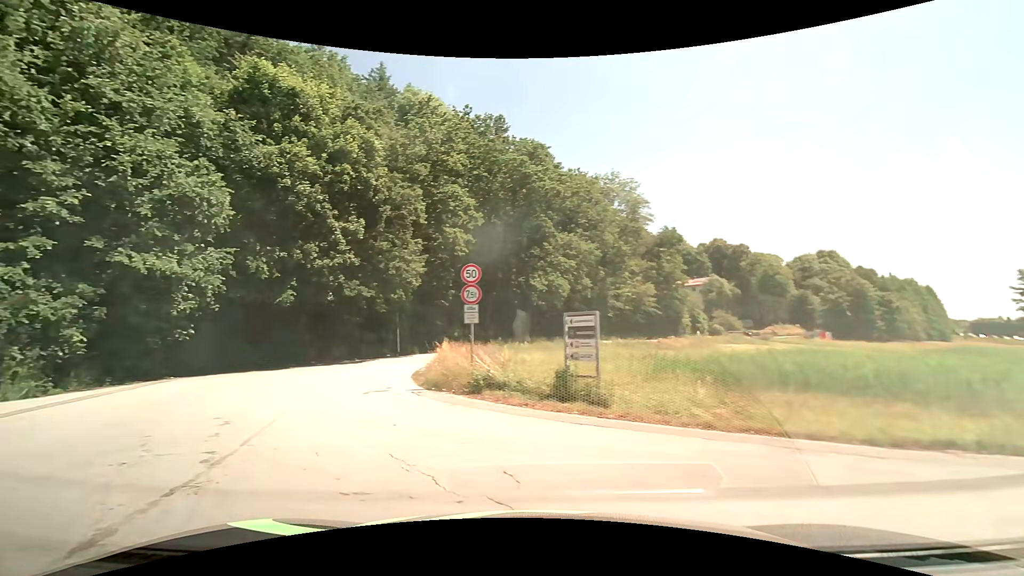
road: tertiary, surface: asphalt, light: Day
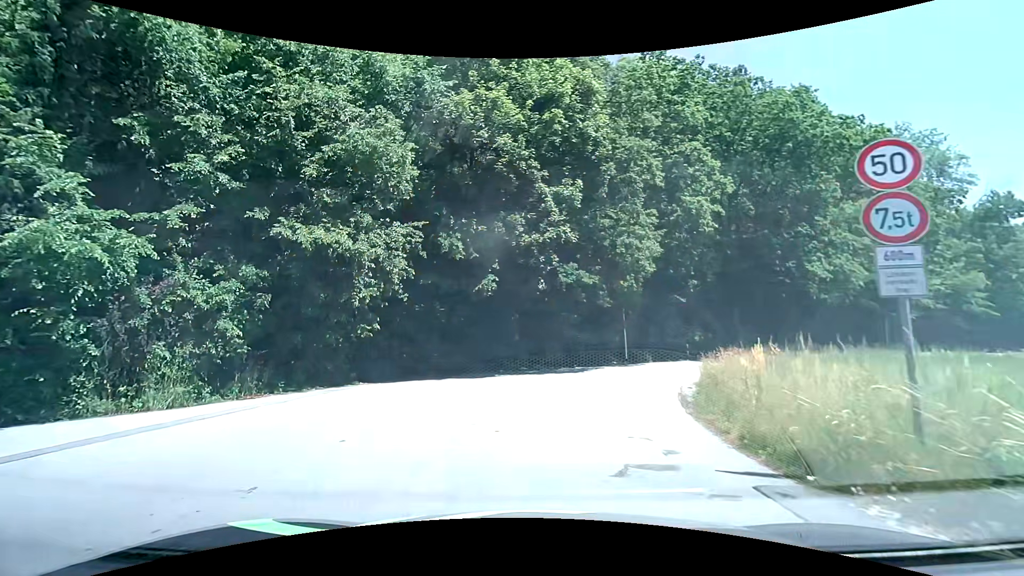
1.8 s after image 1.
(-2.2, +8.4) m; -22°
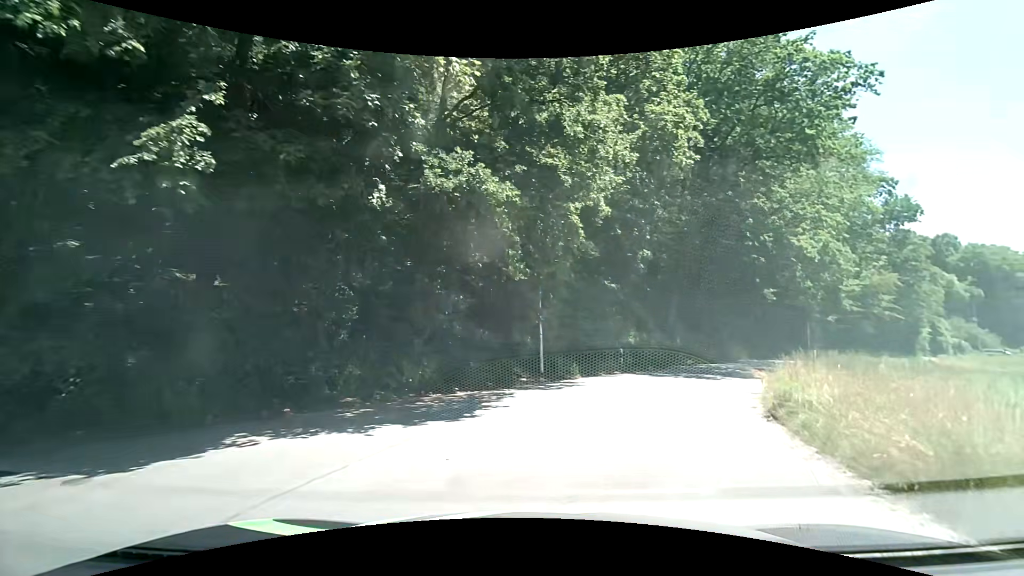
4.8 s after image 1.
(+0.7, +13.8) m; +13°
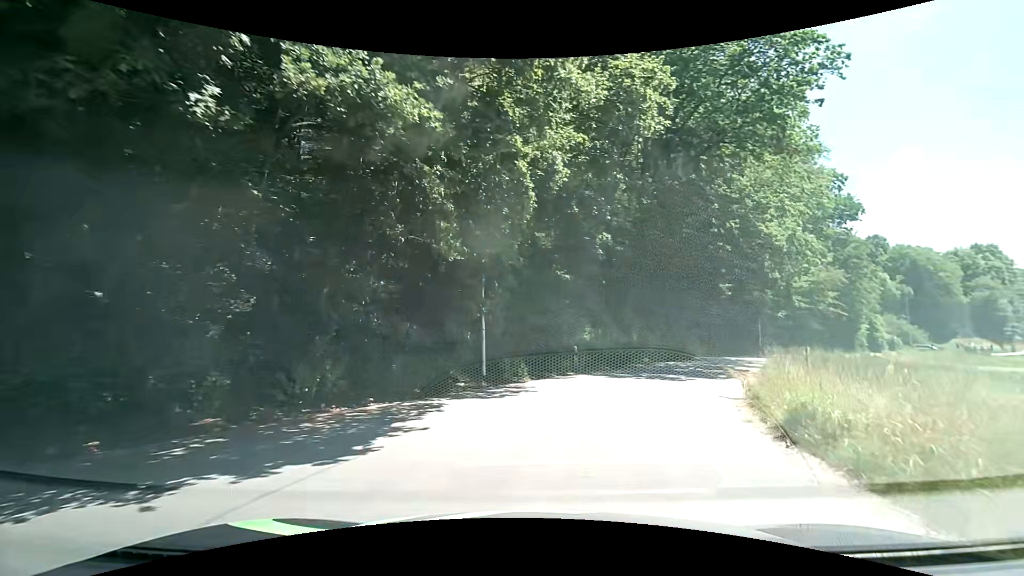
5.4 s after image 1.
(+0.1, +3.2) m; +5°
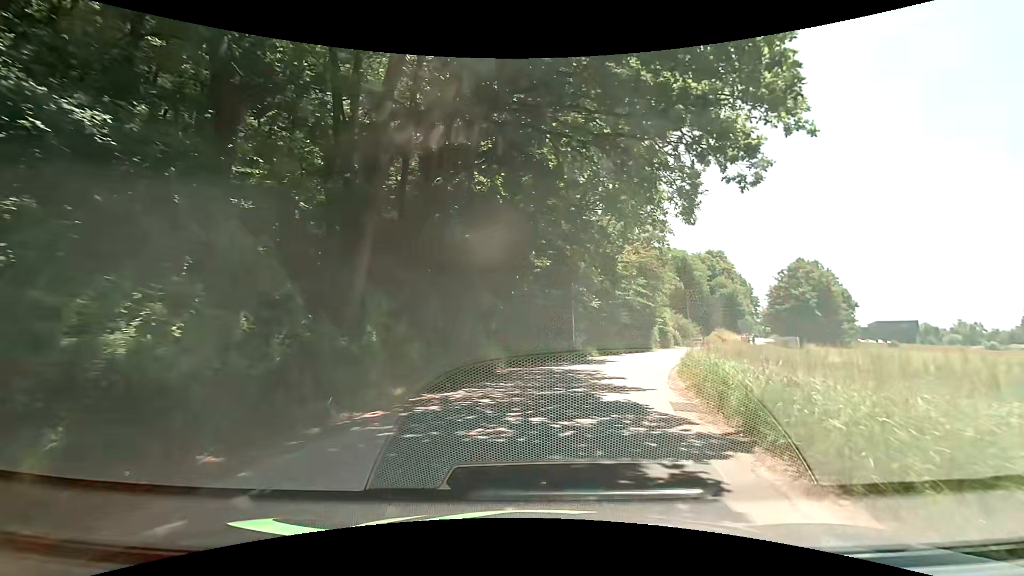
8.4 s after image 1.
(+4.1, +18.0) m; +24°
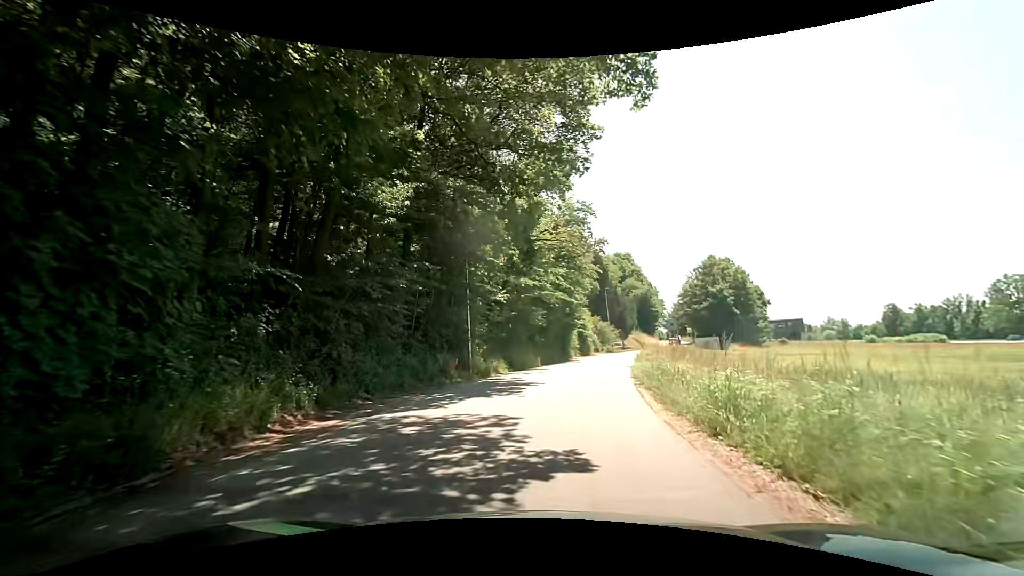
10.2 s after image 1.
(+1.4, +12.2) m; +10°
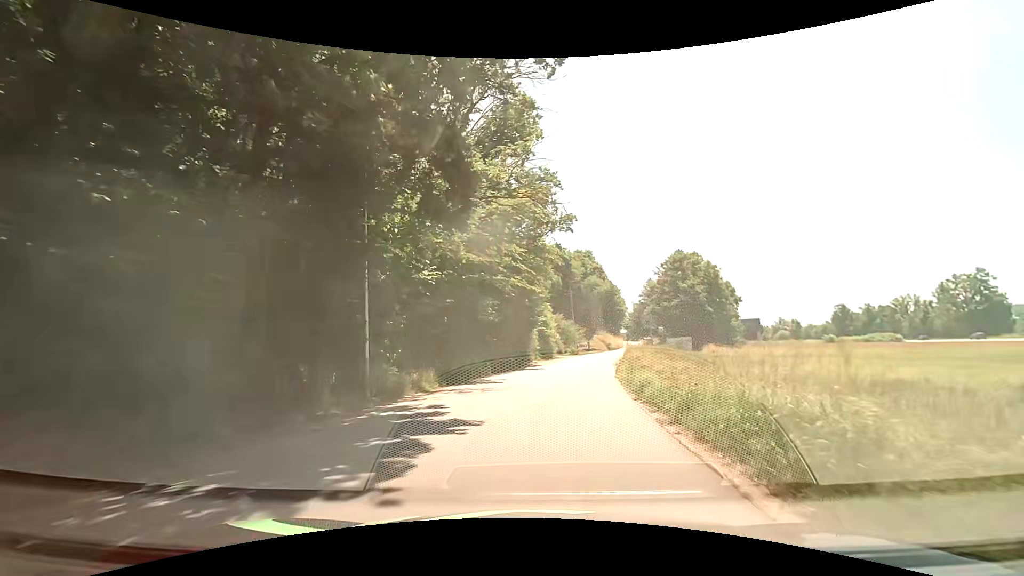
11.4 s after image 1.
(+0.4, +8.9) m; +5°
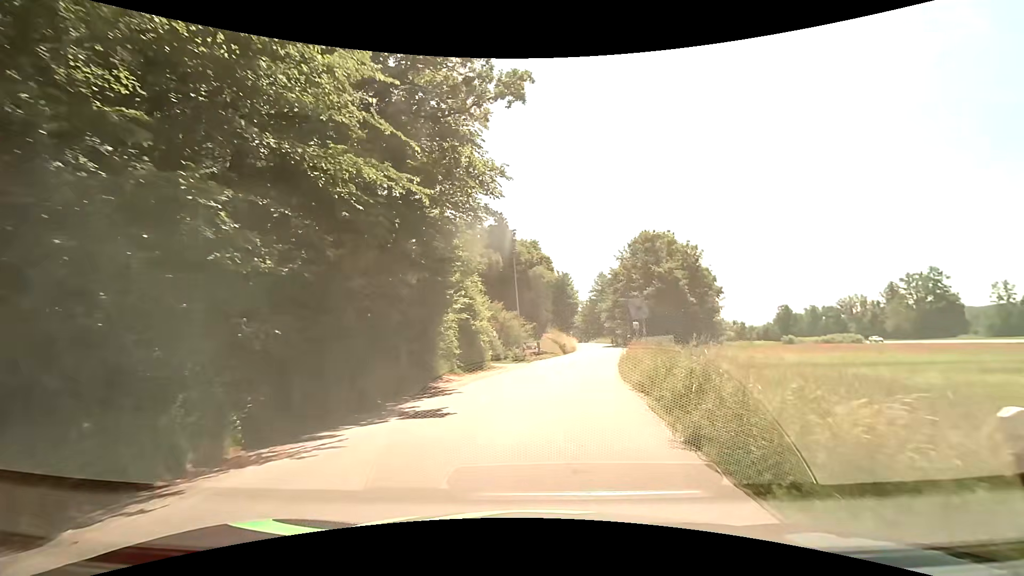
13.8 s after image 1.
(+0.9, +18.8) m; +7°
(0, +10) (+1, +20) (+2, +30) (+4, +40) (+6, +50) (+8, +59) (+9, +69) (+10, +79) (+10, +89) (+10, +99) m
